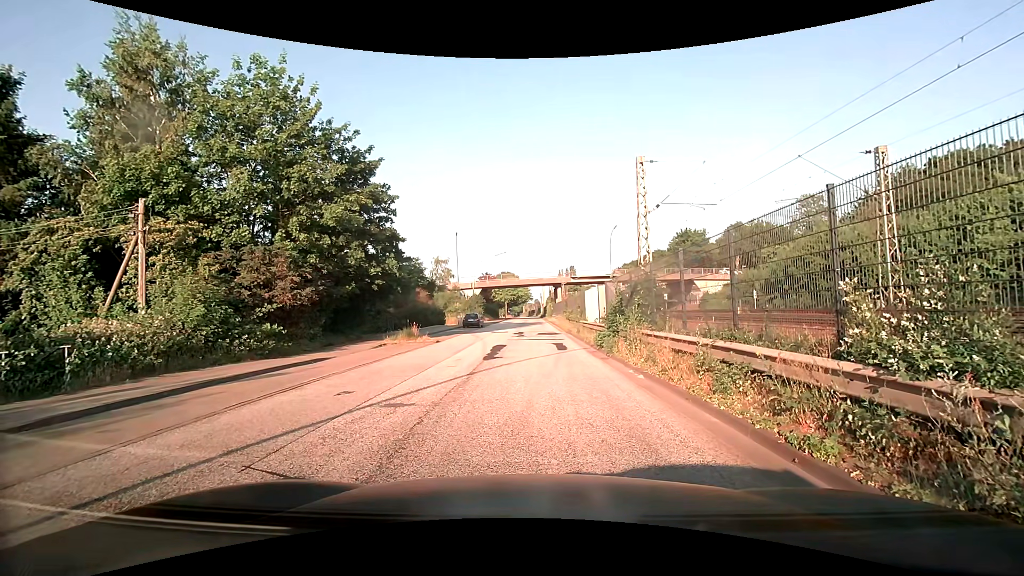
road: unclassified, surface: asphalt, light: Day
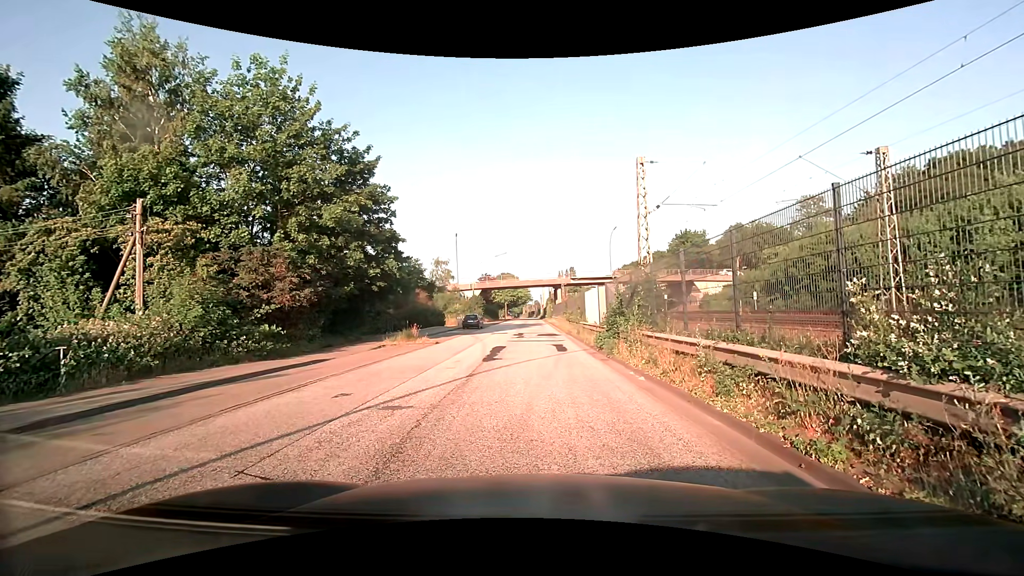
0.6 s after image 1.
(0.0, +0.1) m; 0°
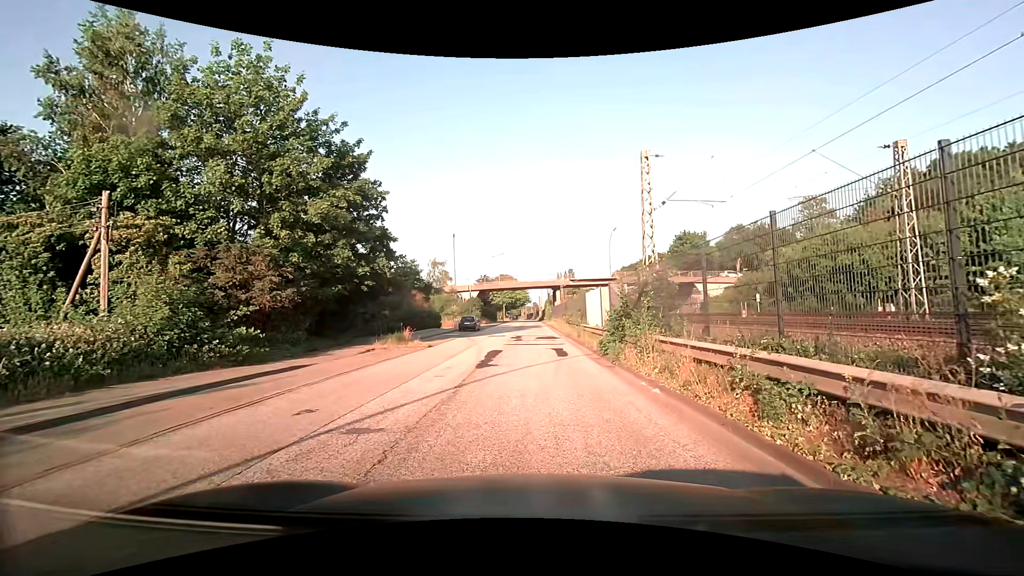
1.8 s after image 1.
(0.0, +1.5) m; -1°
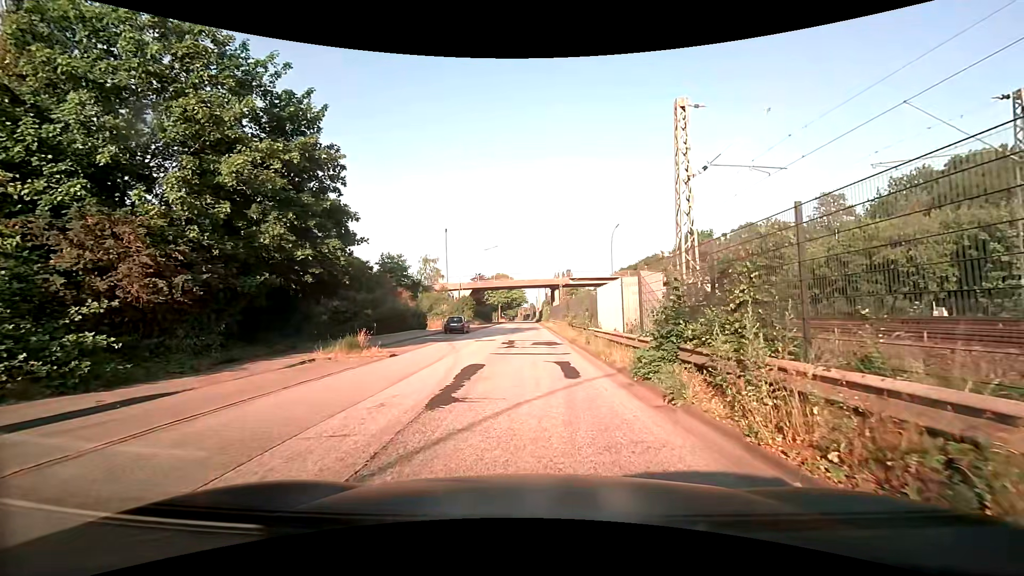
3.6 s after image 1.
(+0.1, +6.1) m; 0°
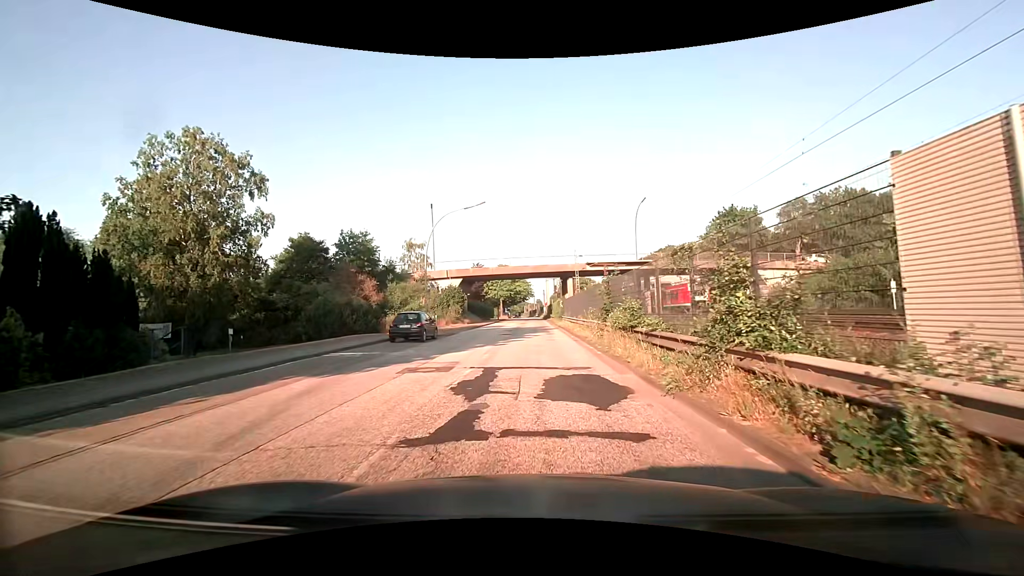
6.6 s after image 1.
(+0.1, +16.8) m; 0°
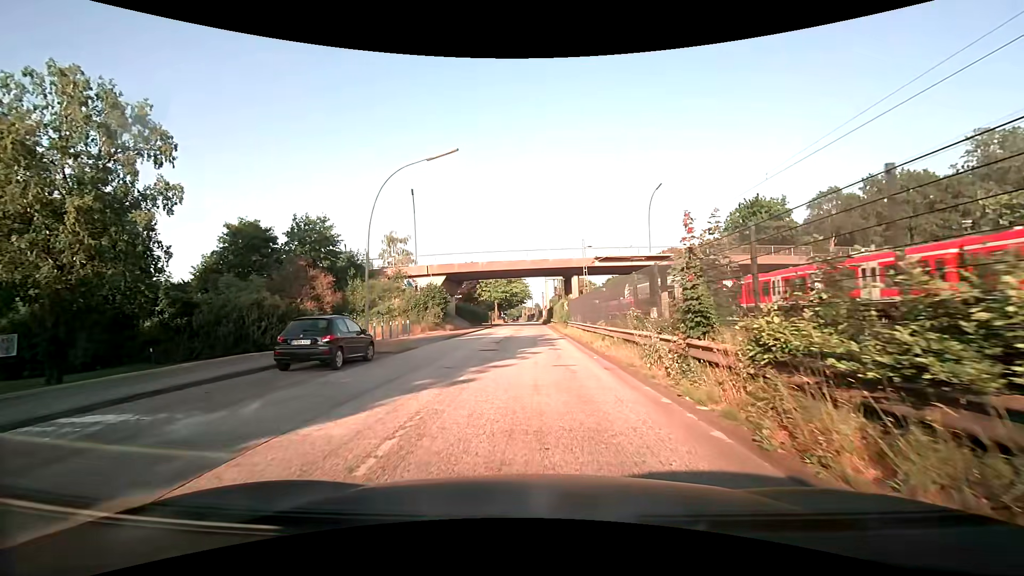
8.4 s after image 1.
(+0.1, +10.2) m; +1°
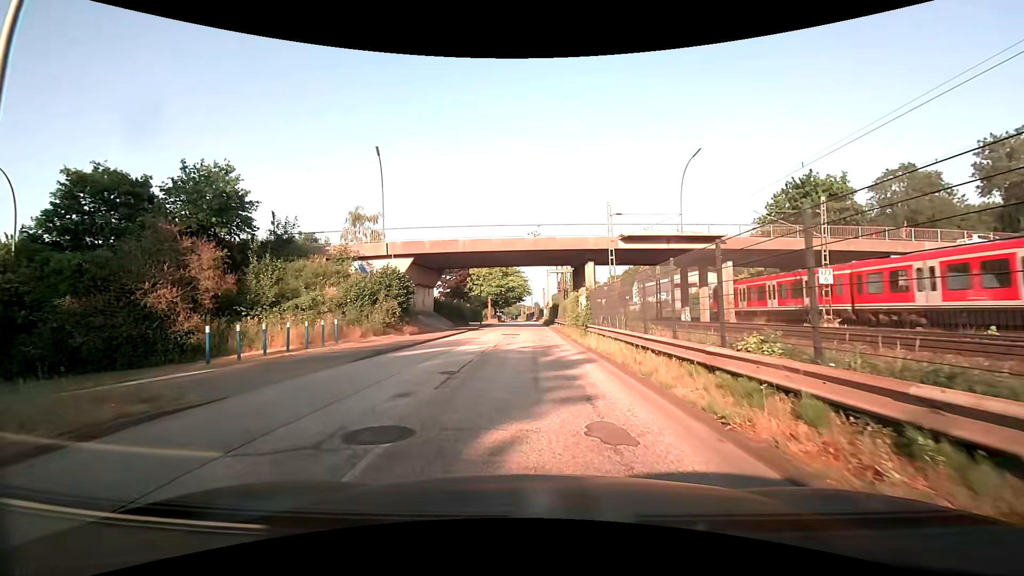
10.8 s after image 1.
(-0.2, +13.9) m; -1°
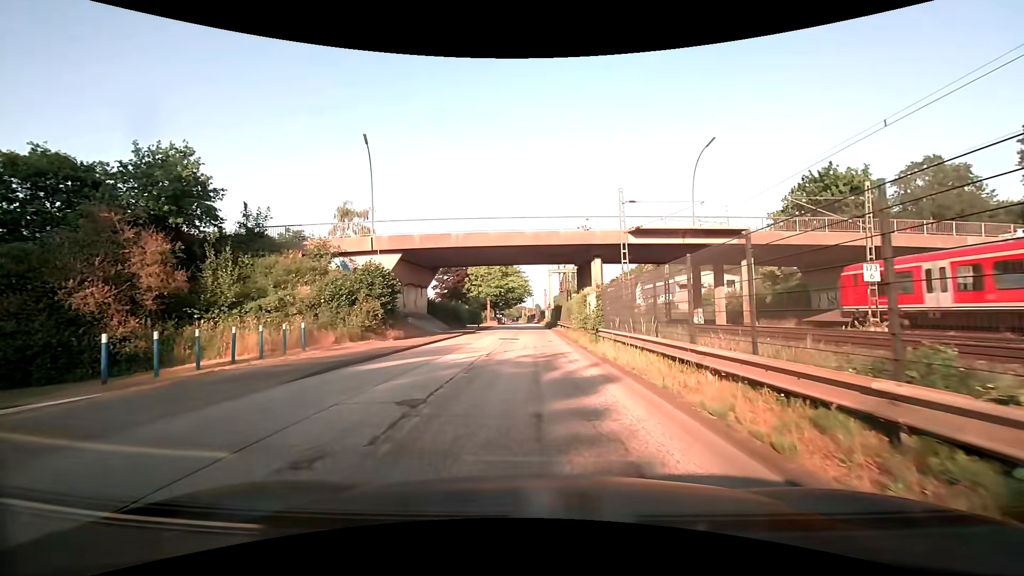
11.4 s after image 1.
(0.0, +3.6) m; +1°
(0, +10) (0, +20) (-1, +30) (-1, +40) (-1, +50) (-1, +60) (-2, +70) (-2, +80) (-3, +90) (-3, +100) m
